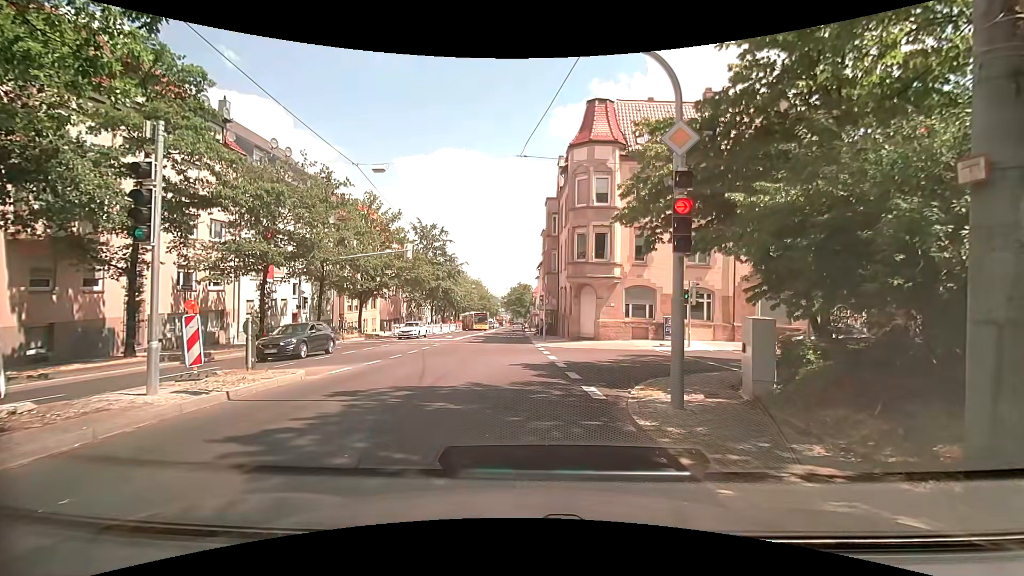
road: secondary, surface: asphalt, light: Day
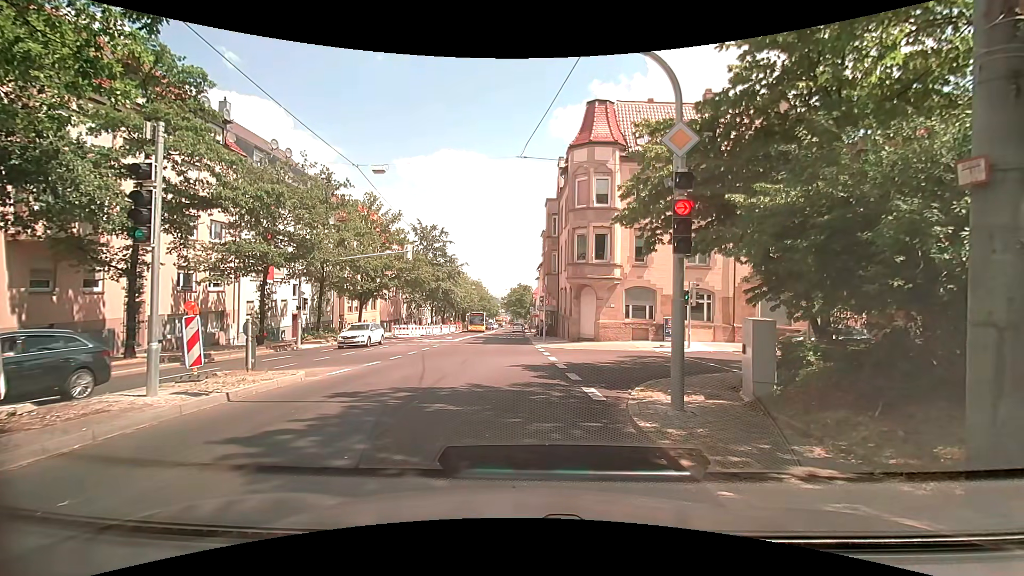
(0.0, +0.1) m; 0°
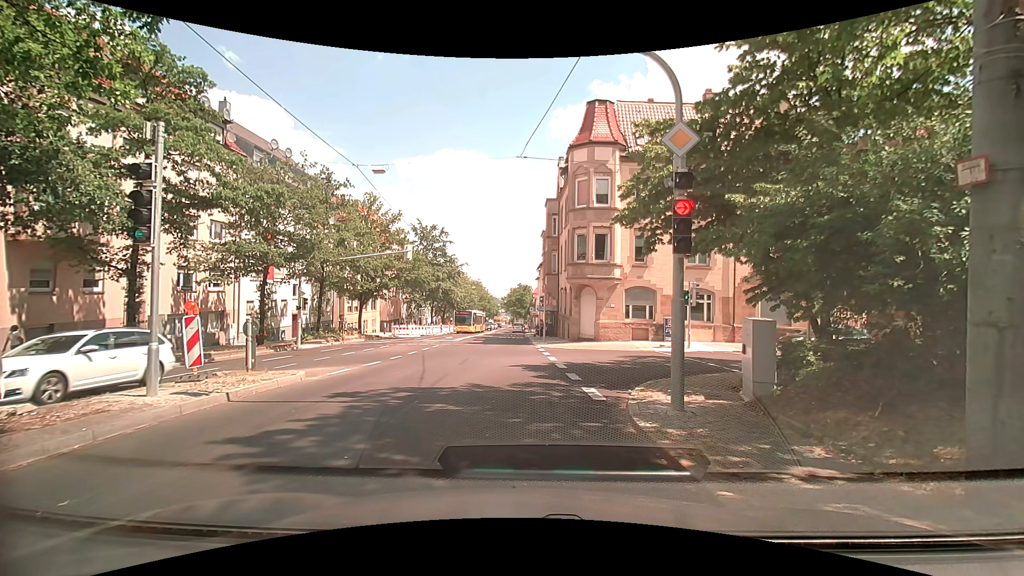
(0.0, 0.0) m; 0°
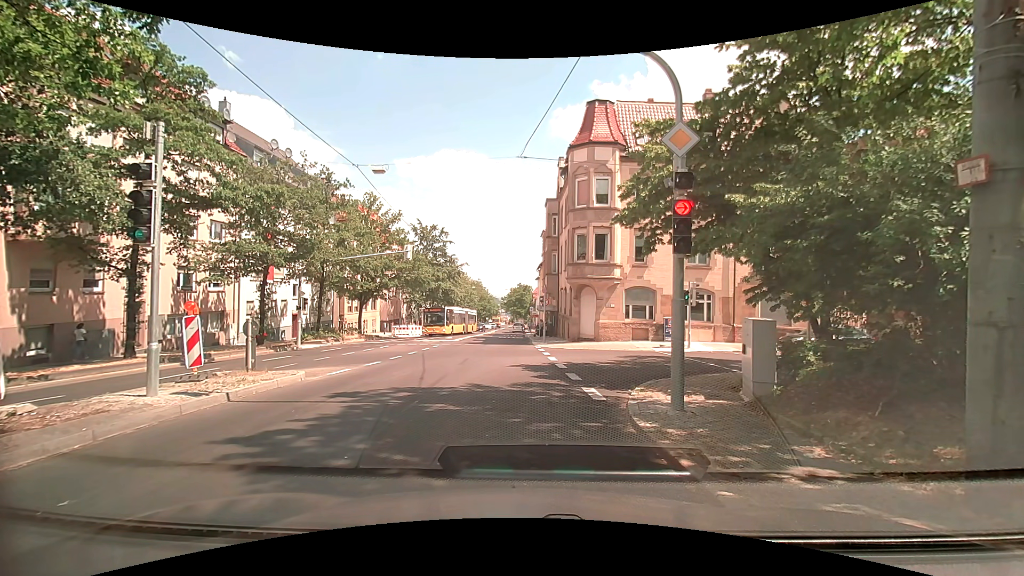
(0.0, 0.0) m; 0°
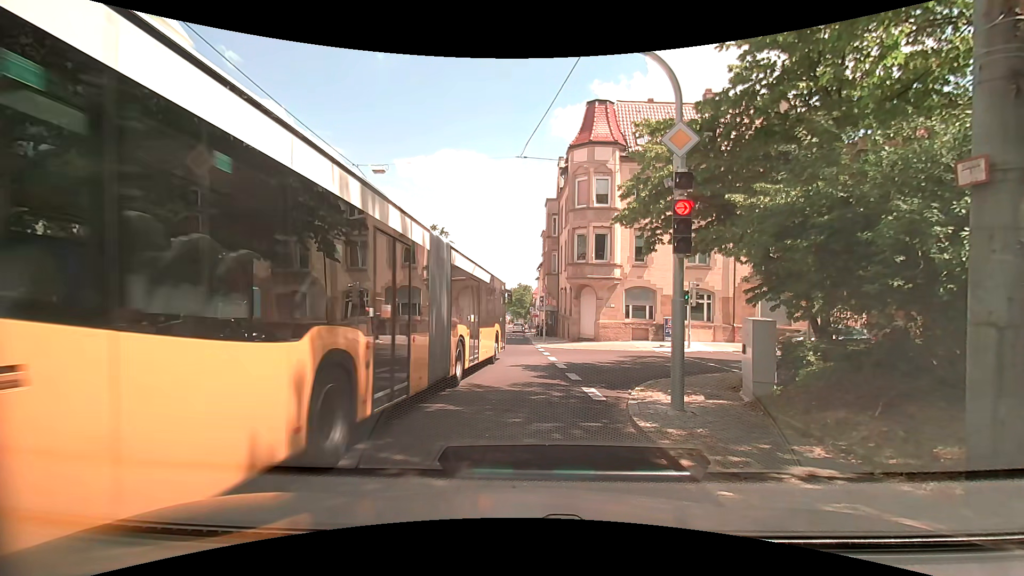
(0.0, 0.0) m; 0°
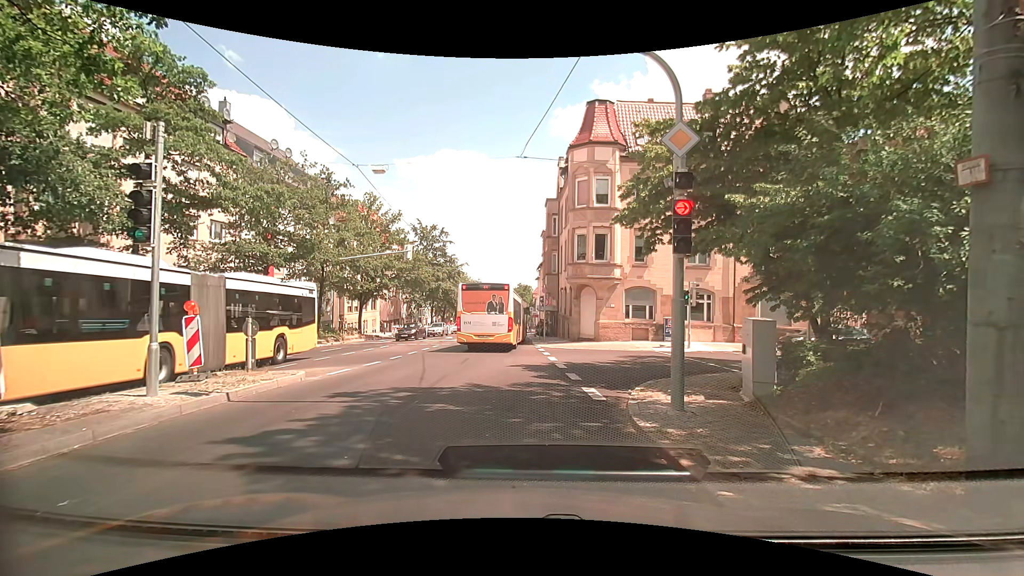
(0.0, 0.0) m; 0°
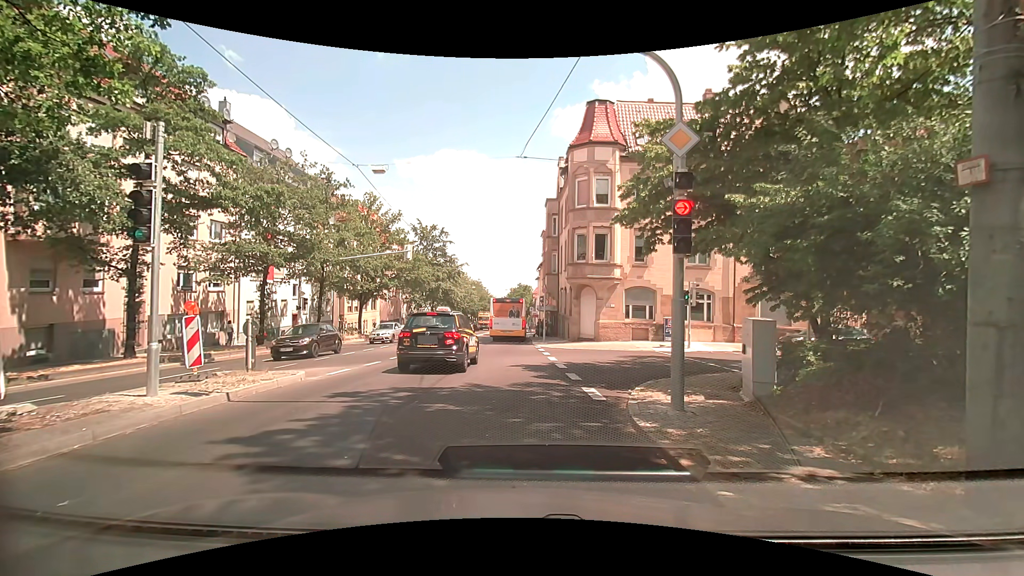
(0.0, 0.0) m; 0°
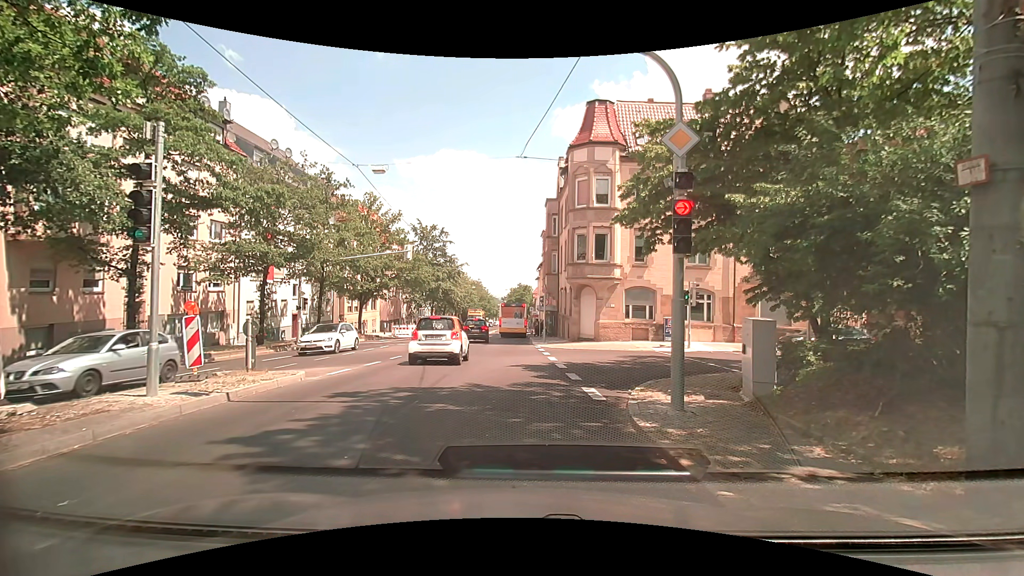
(0.0, 0.0) m; 0°
